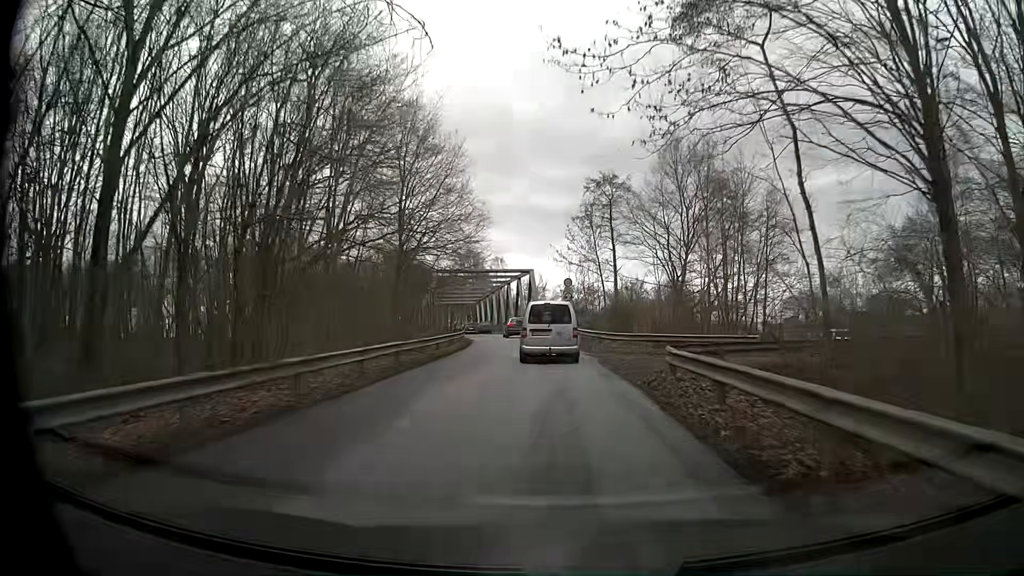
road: unclassified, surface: asphalt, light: Day
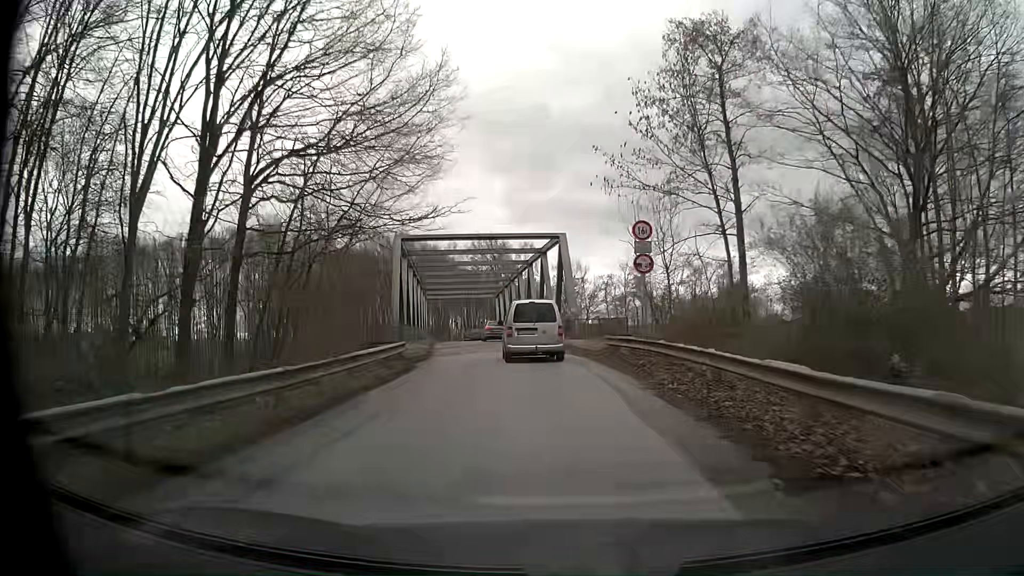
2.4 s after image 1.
(-1.0, +26.2) m; -5°
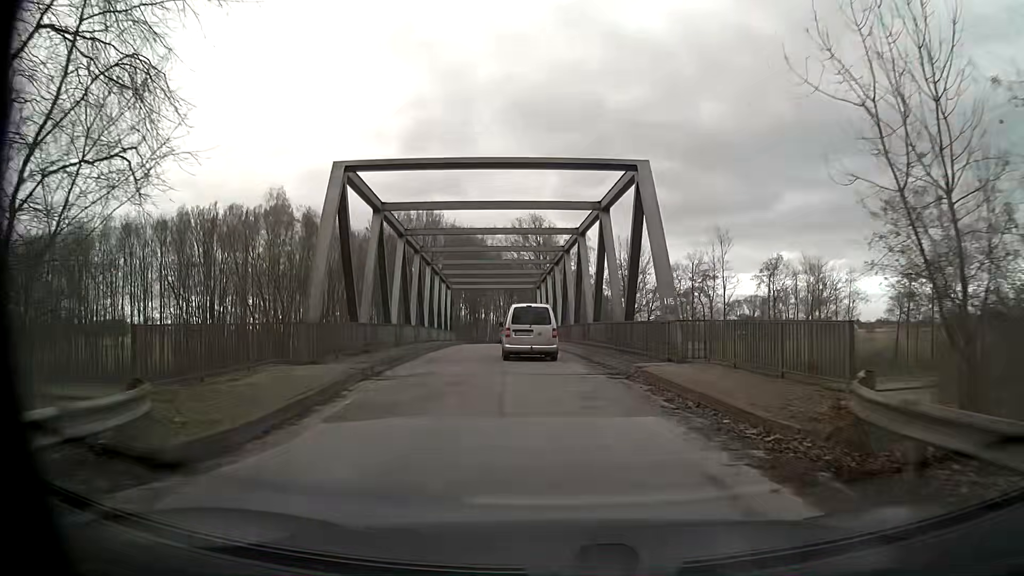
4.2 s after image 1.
(-0.6, +17.6) m; -4°
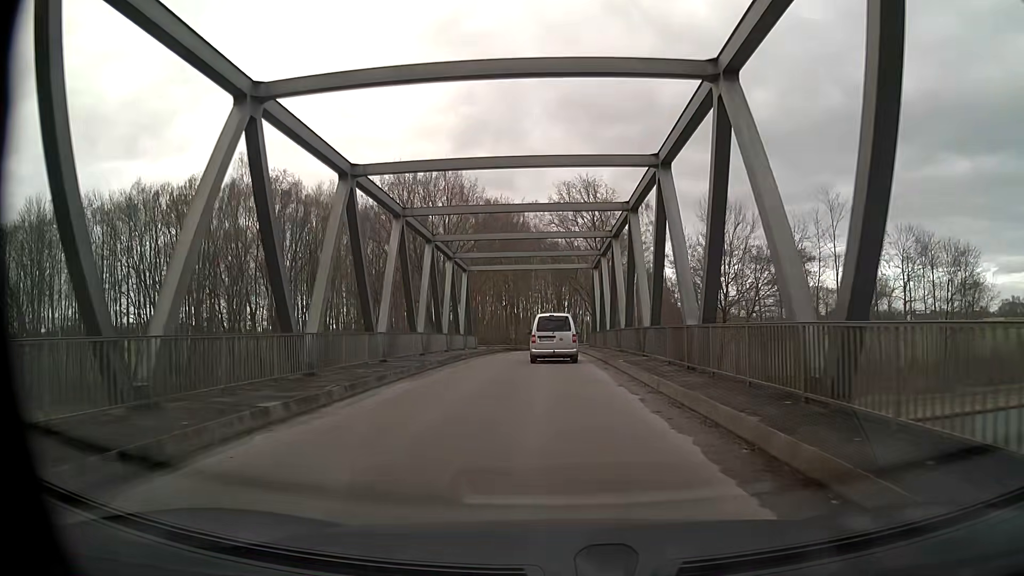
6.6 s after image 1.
(-0.7, +22.7) m; -4°
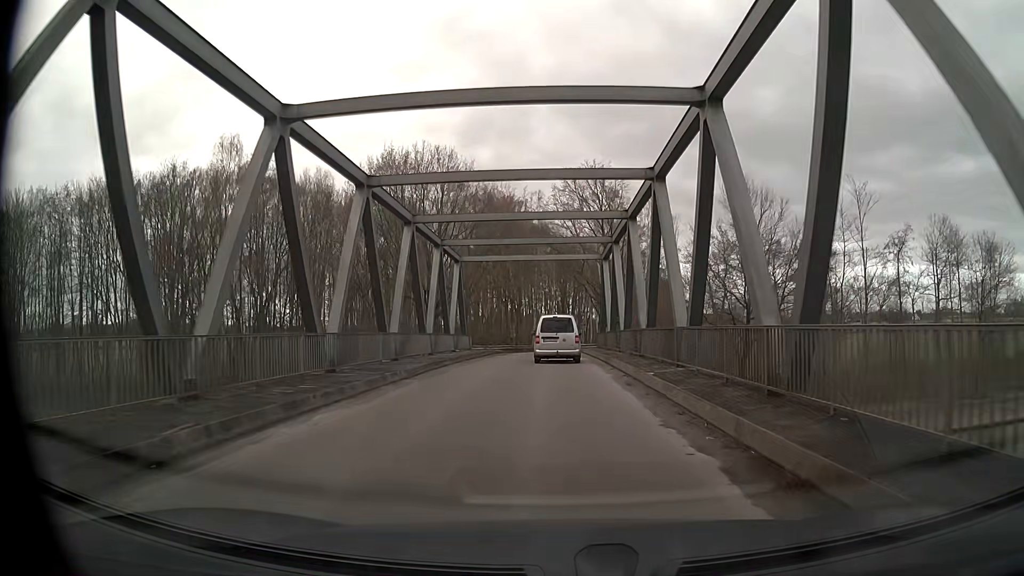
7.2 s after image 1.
(0.0, +5.8) m; 0°
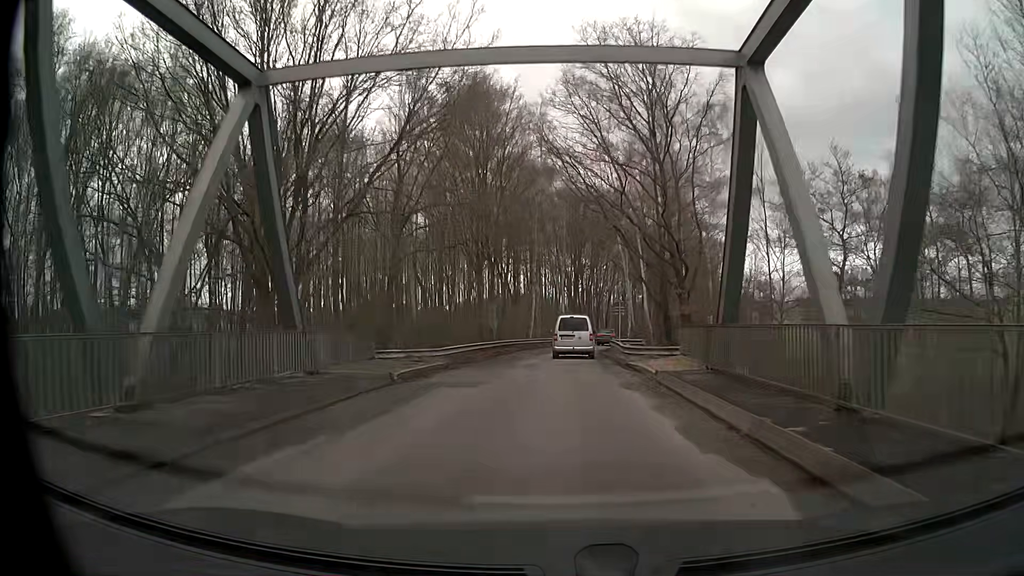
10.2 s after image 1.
(-0.1, +31.3) m; 0°
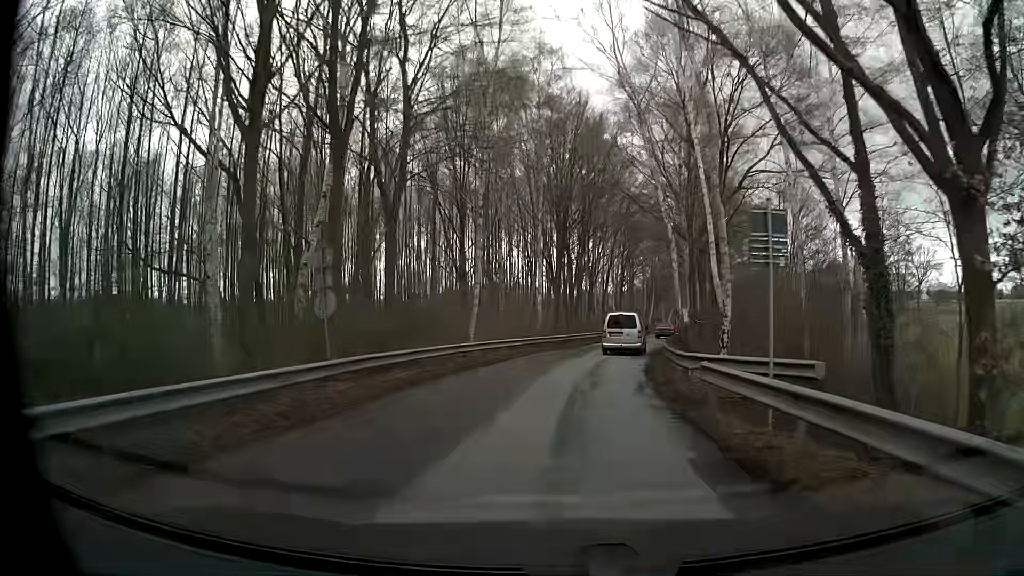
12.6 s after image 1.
(+0.4, +28.2) m; +3°
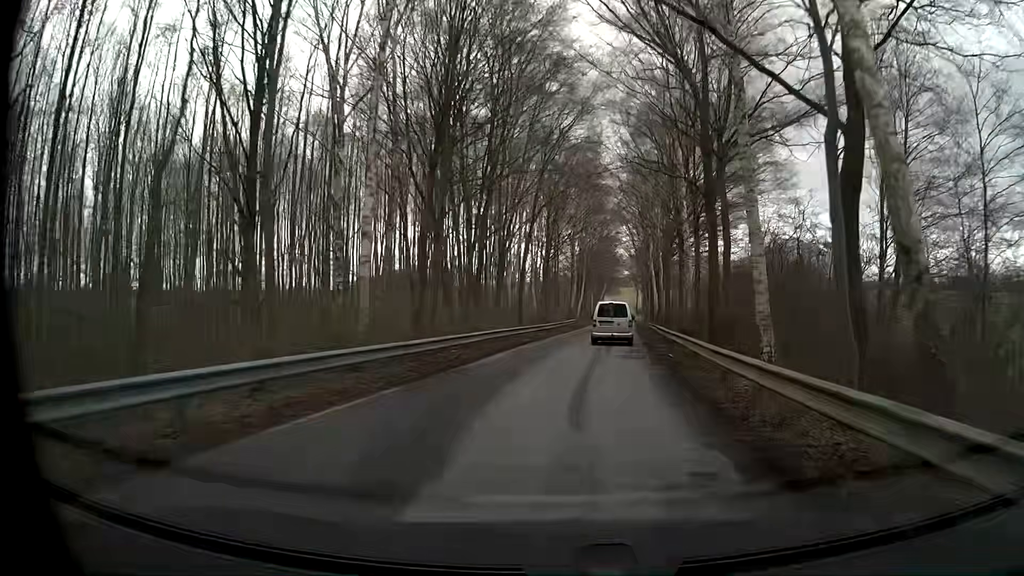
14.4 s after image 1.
(+0.8, +22.8) m; +6°
(0, +10) (+1, +20) (+2, +30) (+3, +40) (+4, +50) (+5, +60) (+6, +70) (+7, +80) (+8, +90) (+10, +100) m
